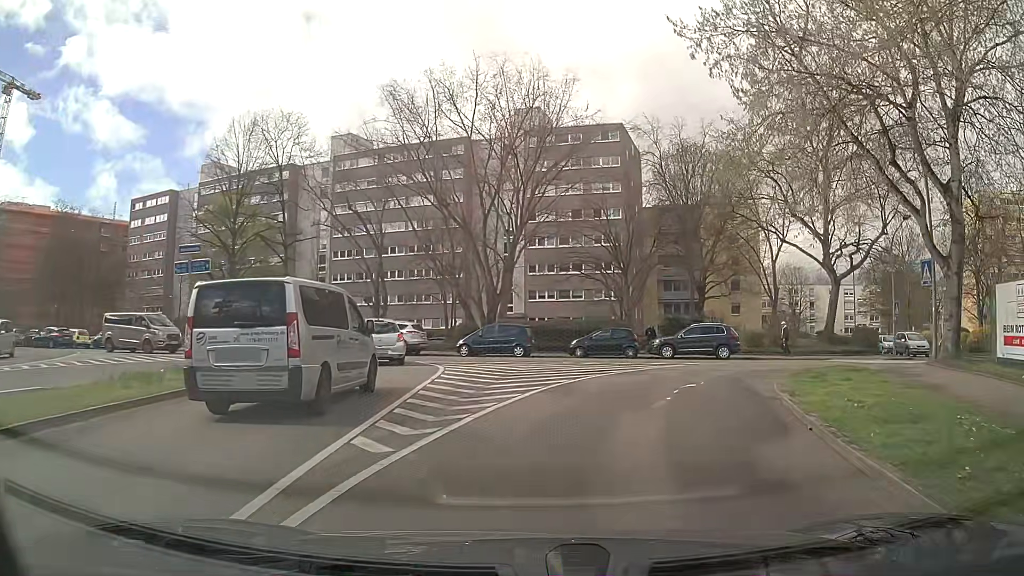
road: residential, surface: asphalt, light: Day
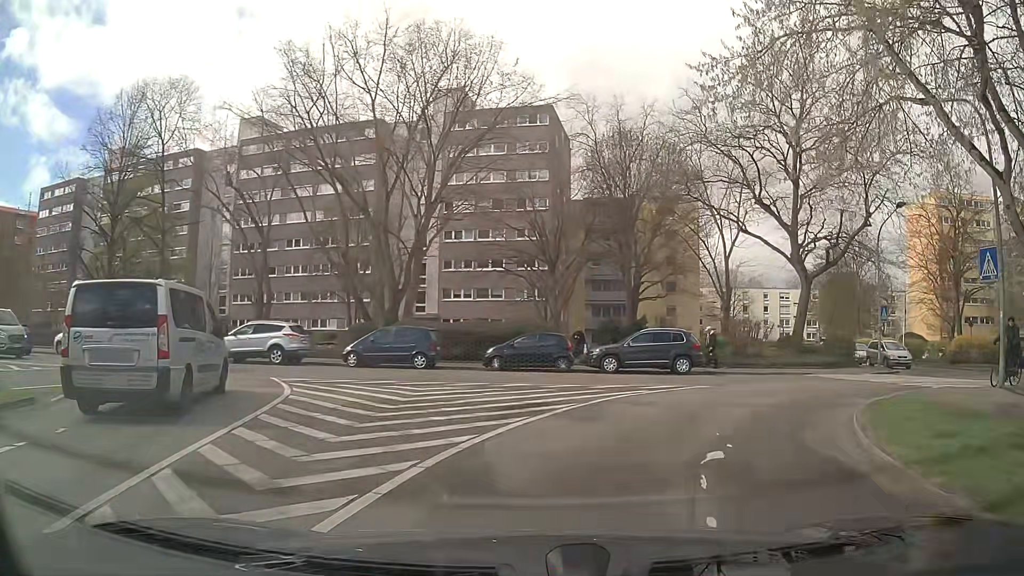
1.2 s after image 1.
(+0.4, +6.8) m; +7°
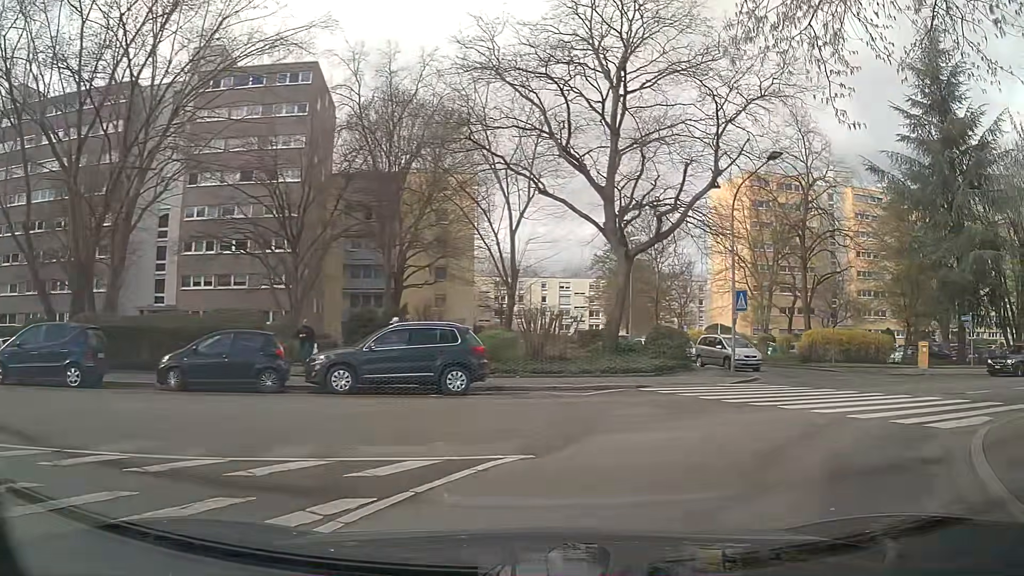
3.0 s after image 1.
(+1.3, +8.8) m; +20°
